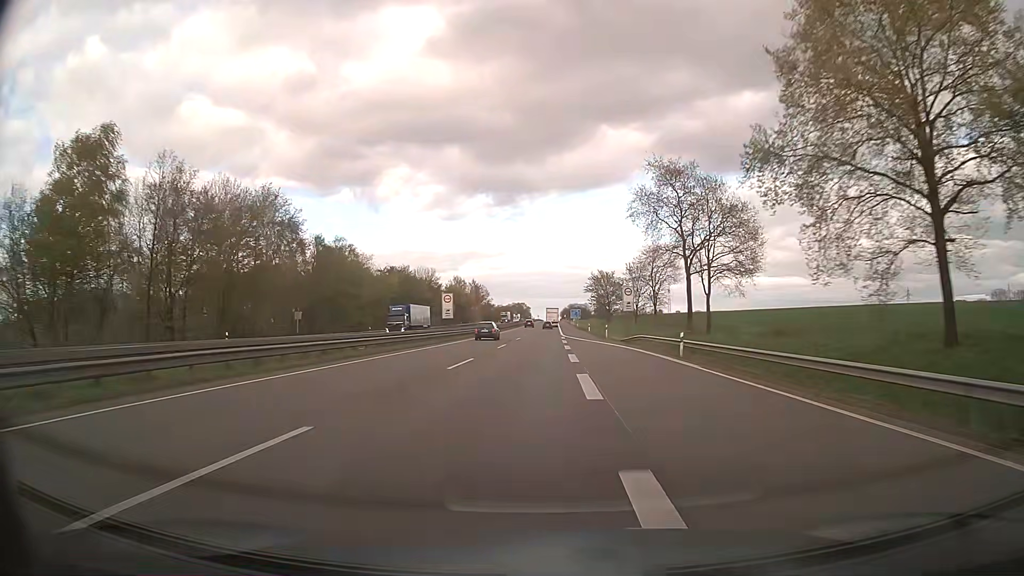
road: motorway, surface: asphalt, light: Day
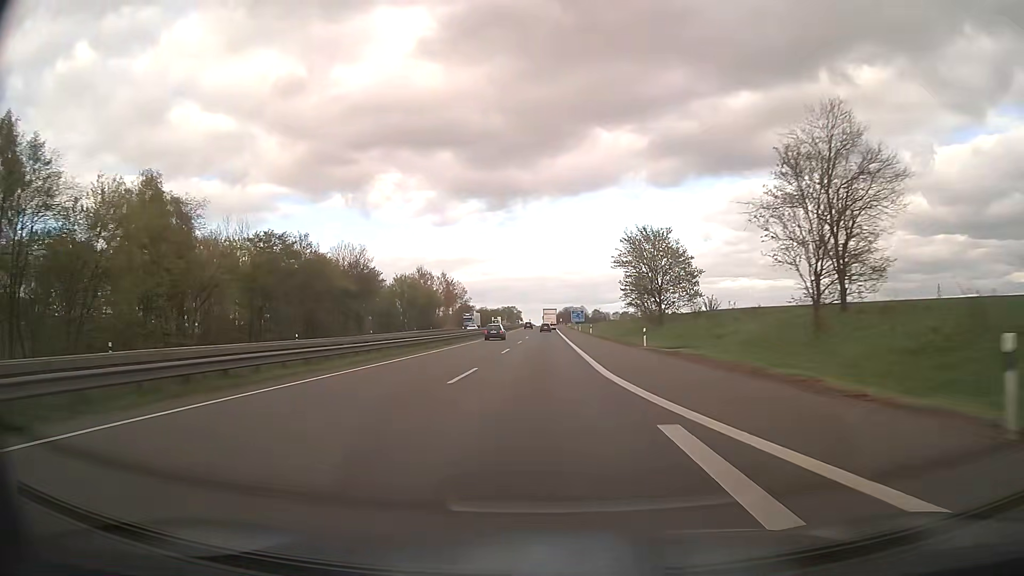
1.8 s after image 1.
(+0.4, +57.6) m; +1°
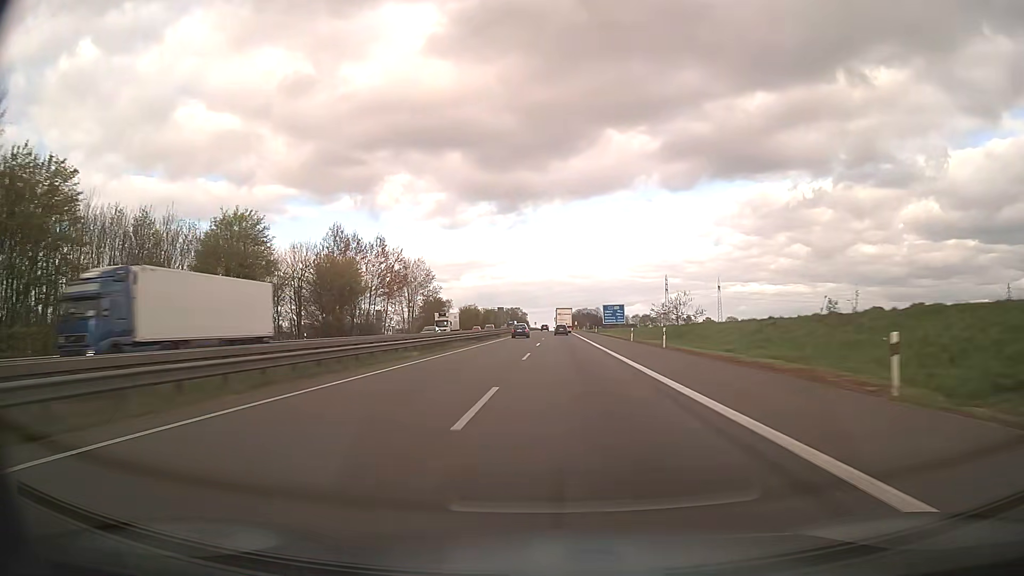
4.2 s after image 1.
(-0.2, +78.6) m; -1°
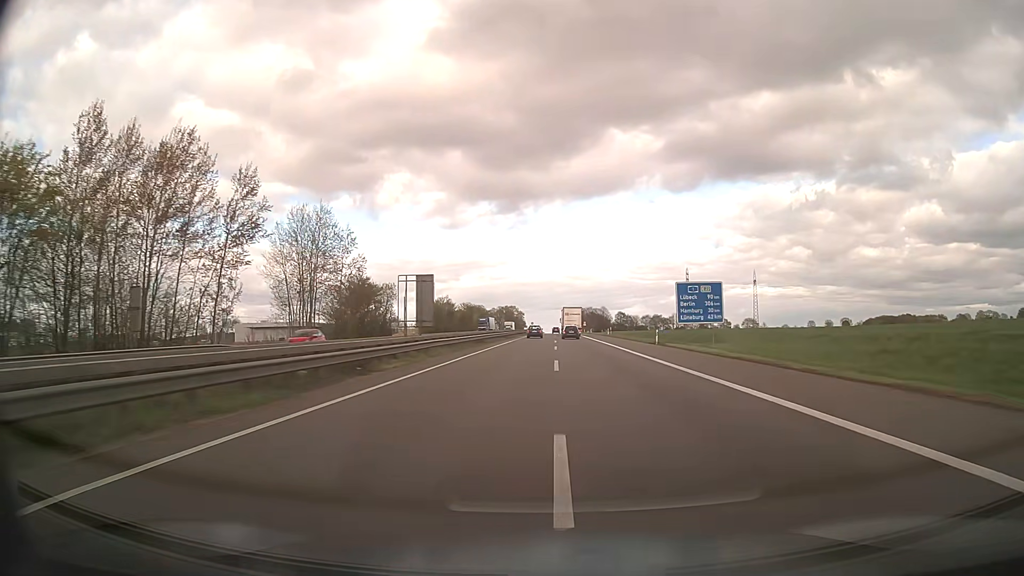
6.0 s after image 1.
(-0.1, +59.9) m; 0°
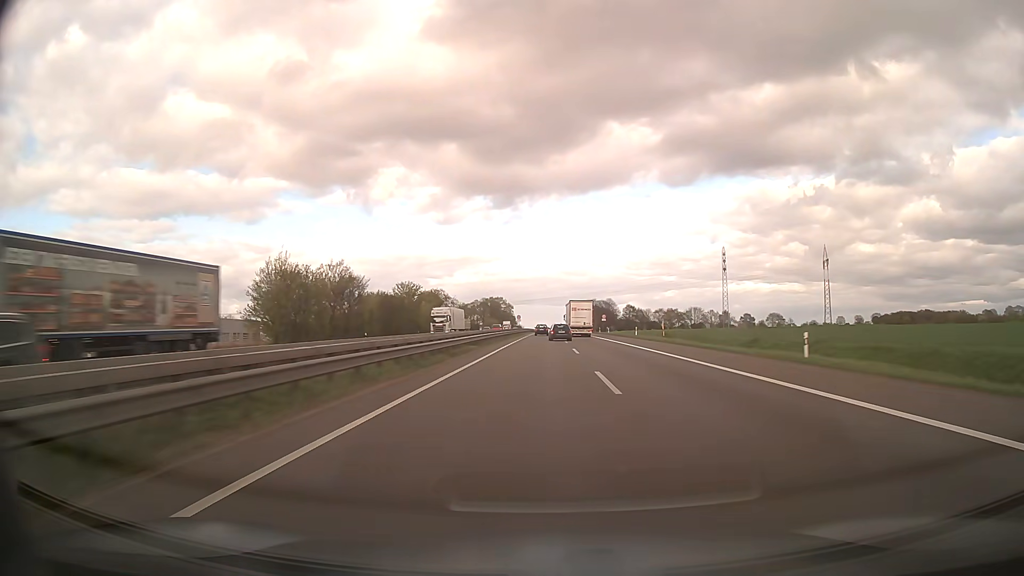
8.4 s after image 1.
(+0.2, +78.3) m; +1°
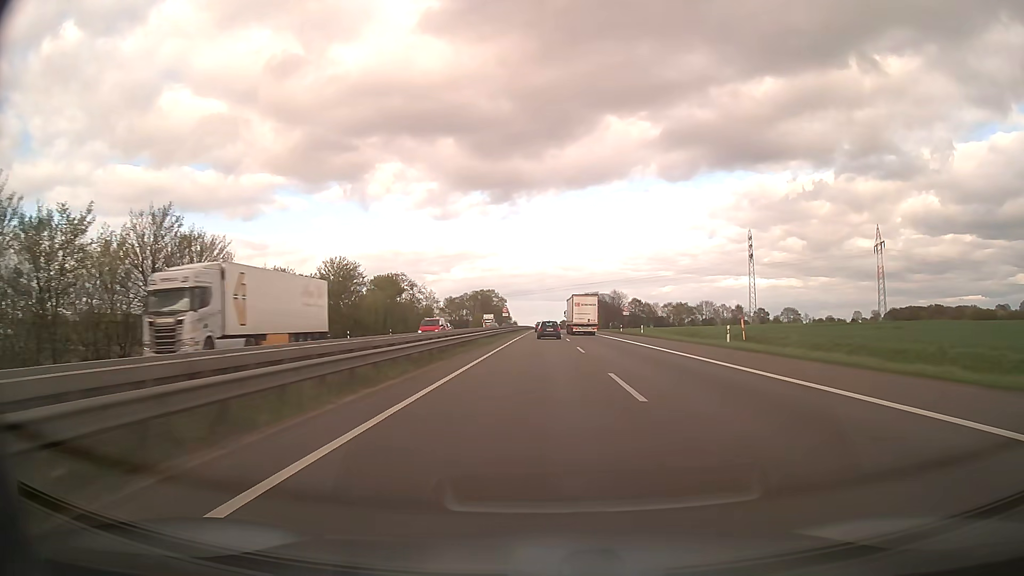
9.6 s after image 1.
(+0.1, +36.9) m; 0°
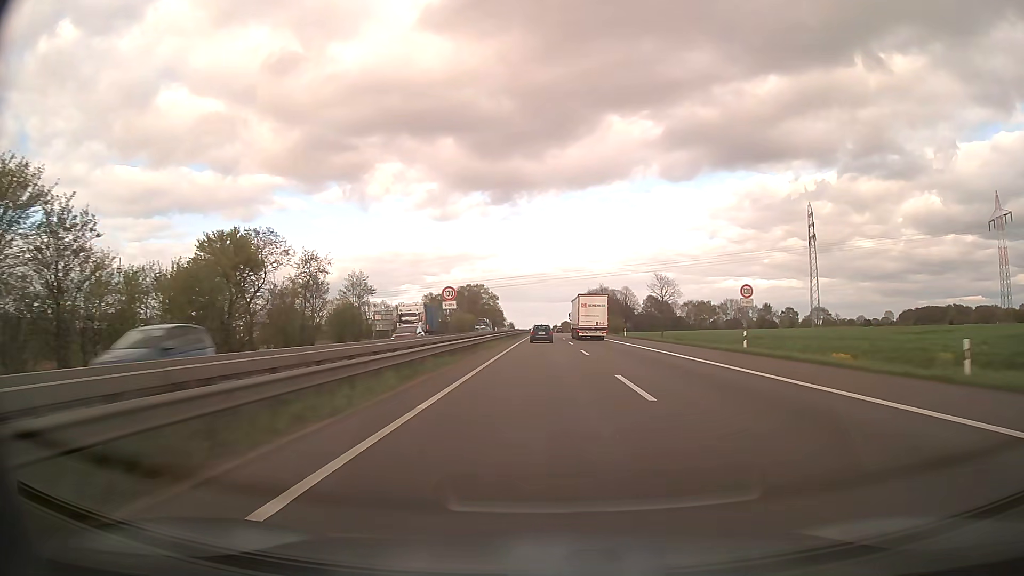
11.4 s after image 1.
(0.0, +53.0) m; 0°
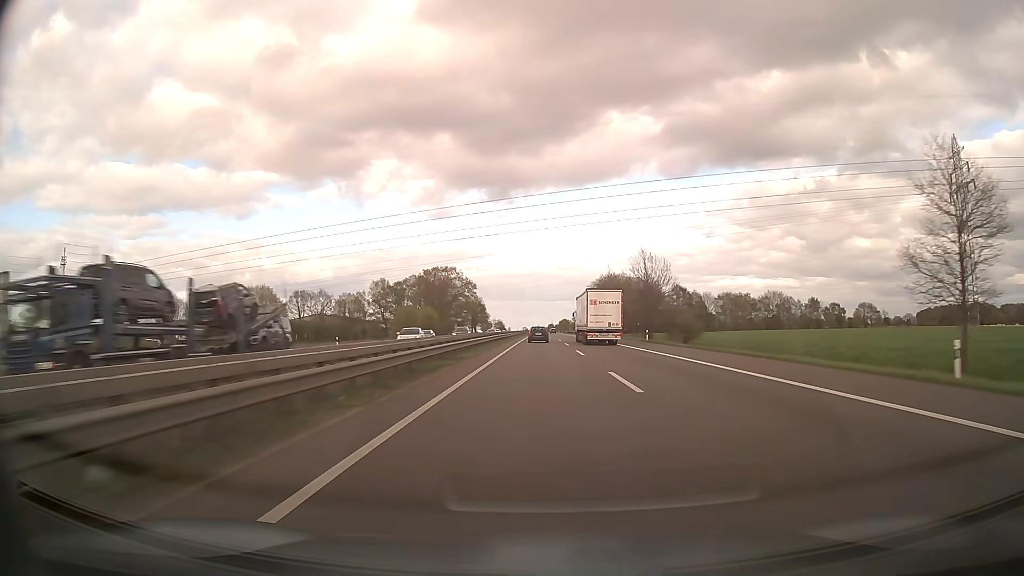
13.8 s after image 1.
(+0.2, +70.3) m; 0°
(0, +10) (0, +20) (0, +30) (0, +40) (0, +50) (0, +60) (0, +70) (0, +80) (0, +90) (0, +100) m
